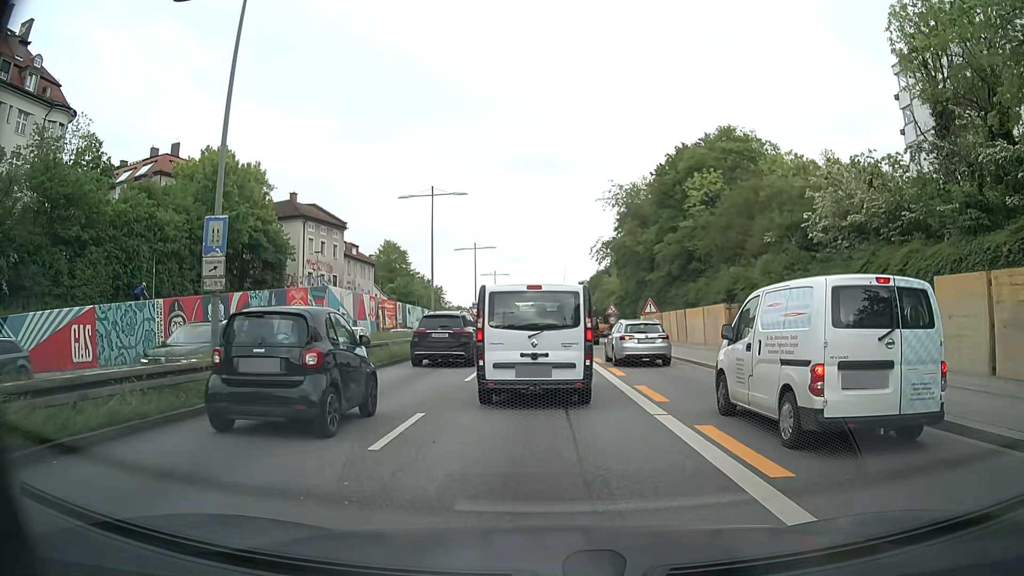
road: trunk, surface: asphalt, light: Day
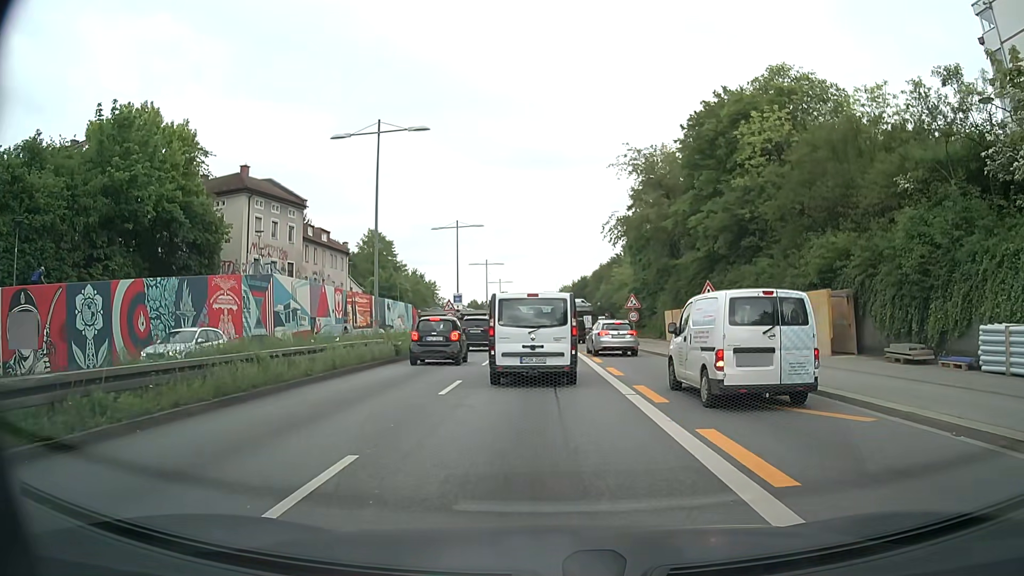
(0.0, +12.5) m; 0°
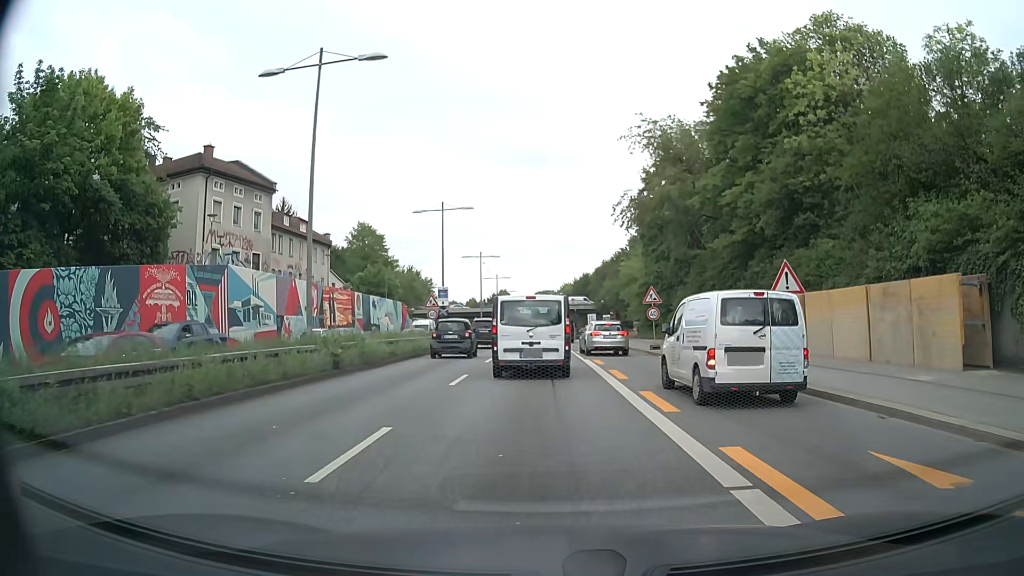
(0.0, +7.3) m; 0°
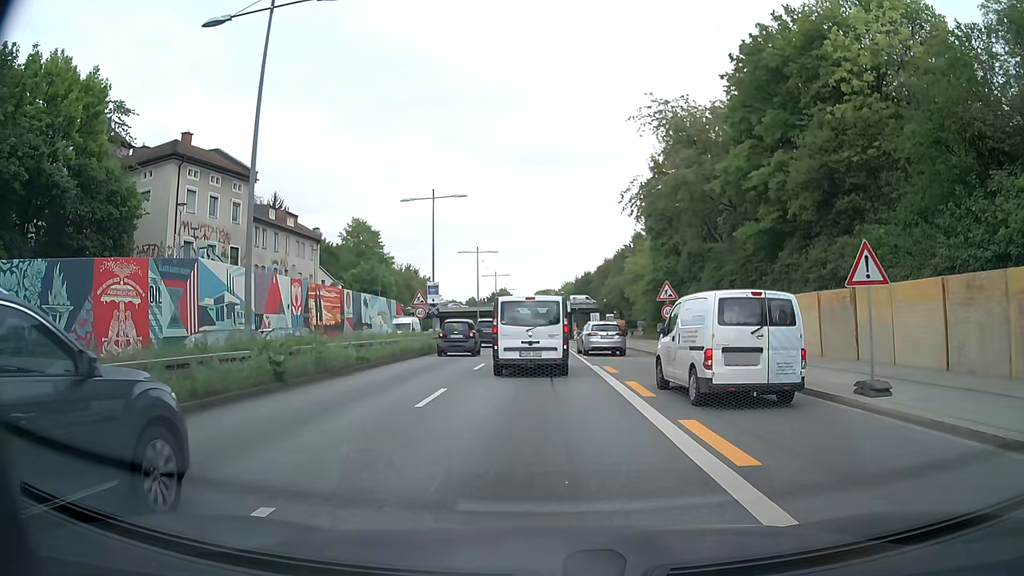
(0.0, +3.9) m; 0°
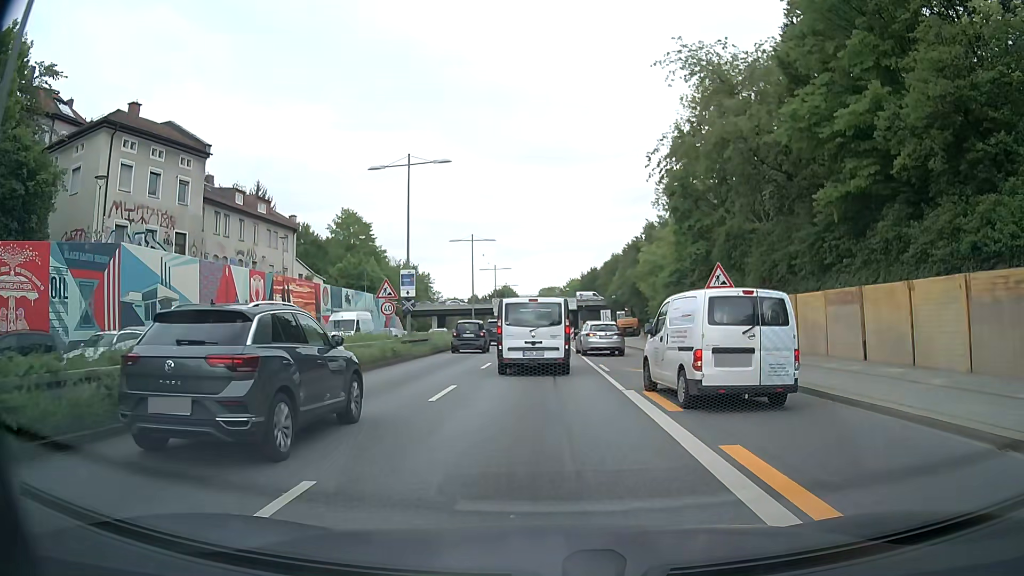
(0.0, +8.2) m; -1°
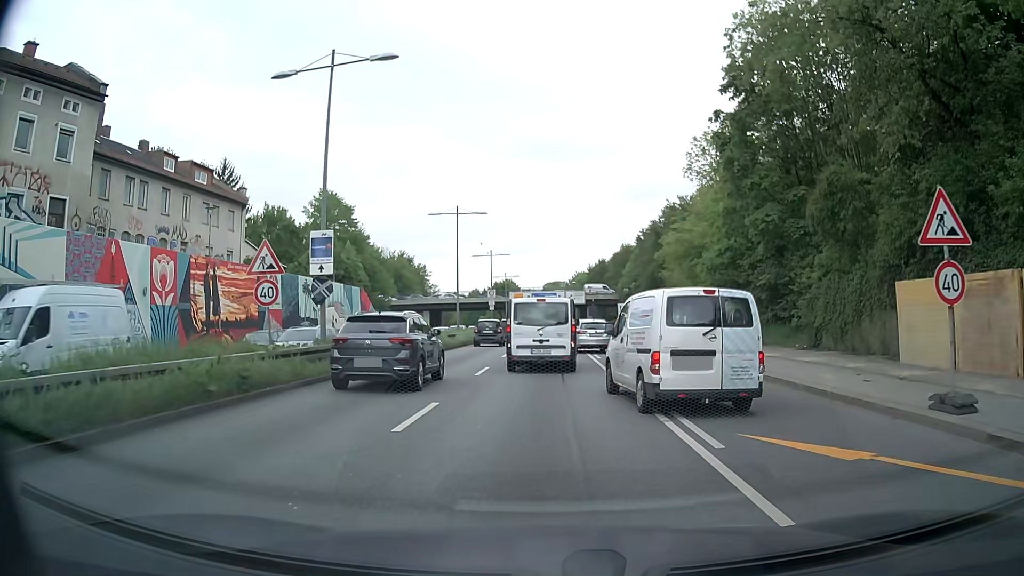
(0.0, +12.3) m; 0°
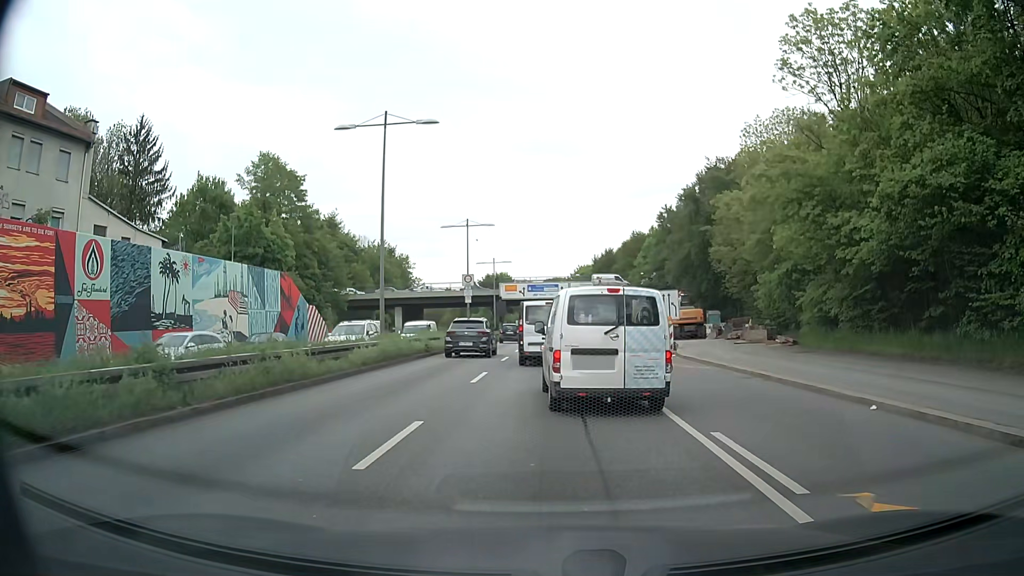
(0.0, +20.3) m; 0°
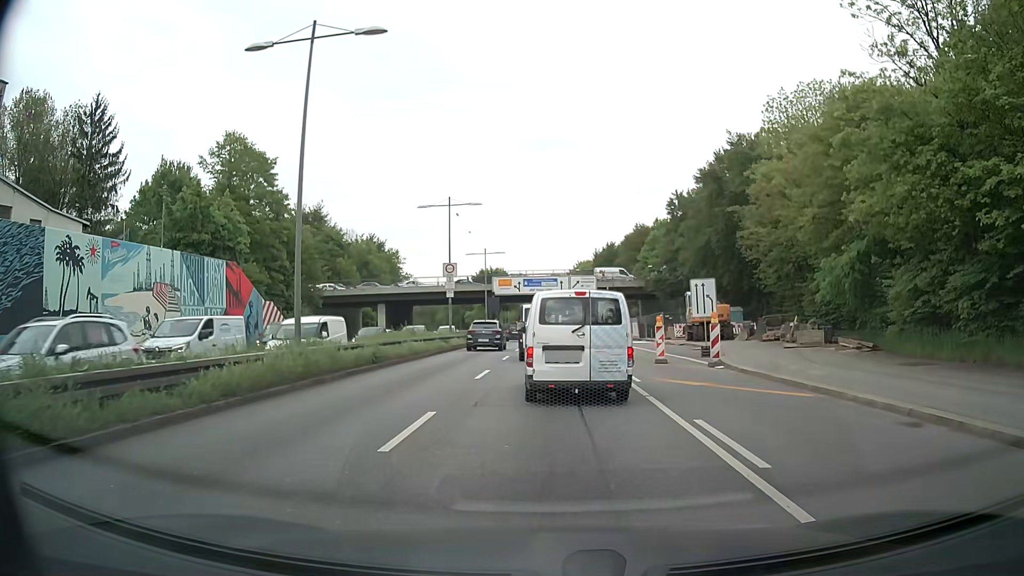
(0.0, +8.1) m; +1°
